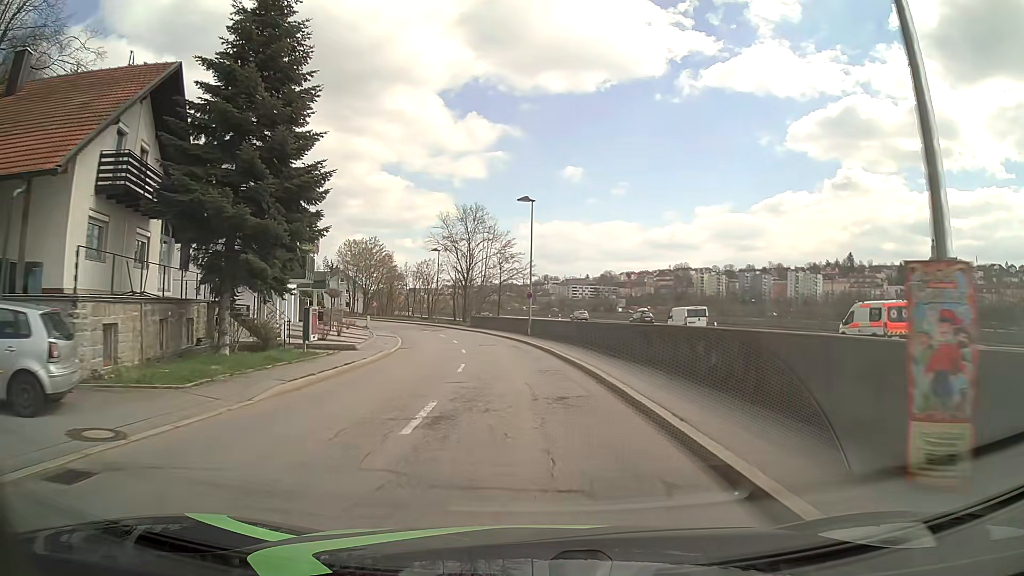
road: tertiary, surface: asphalt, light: Day
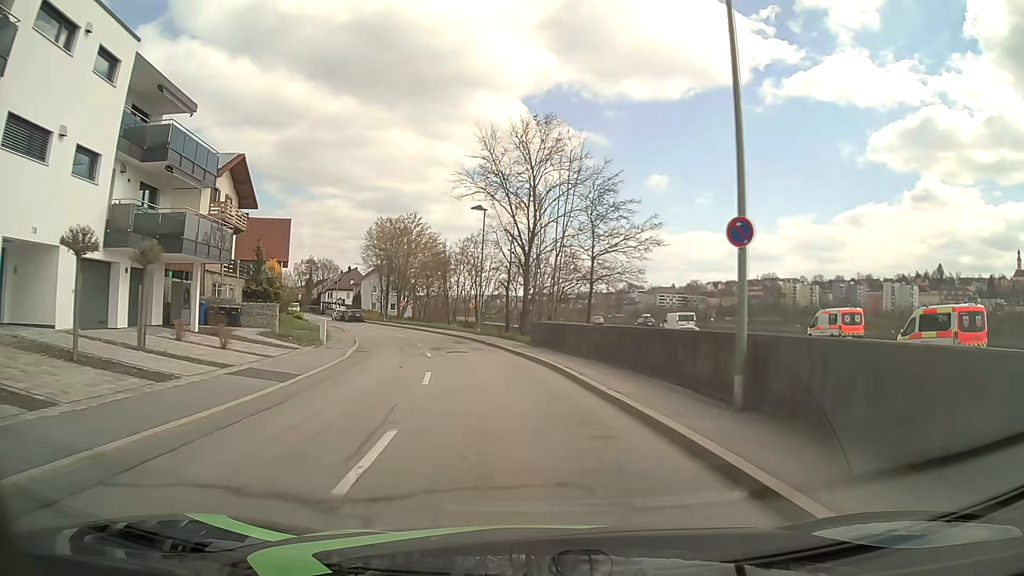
(-1.7, +30.3) m; -7°
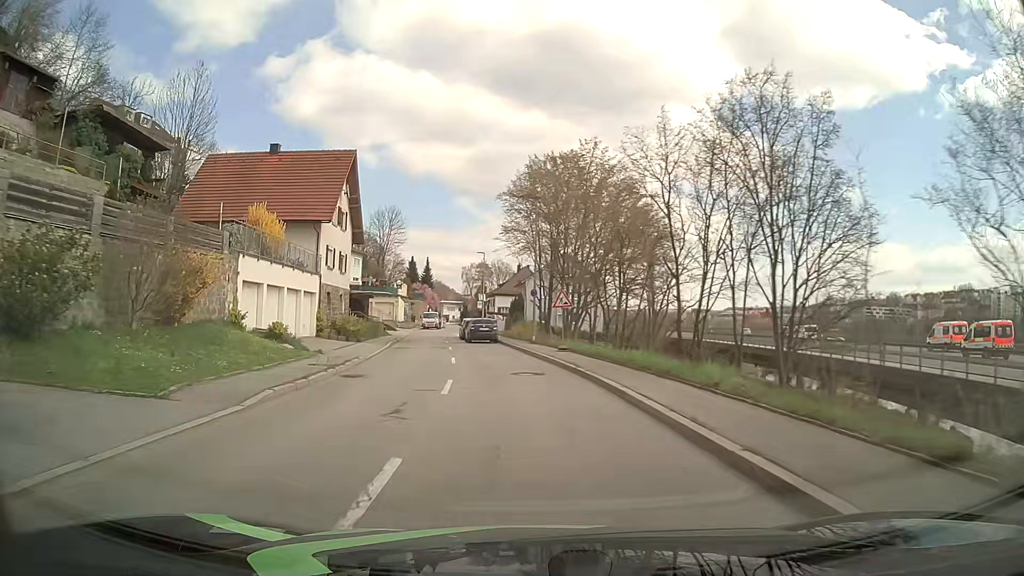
(-5.2, +37.4) m; -17°
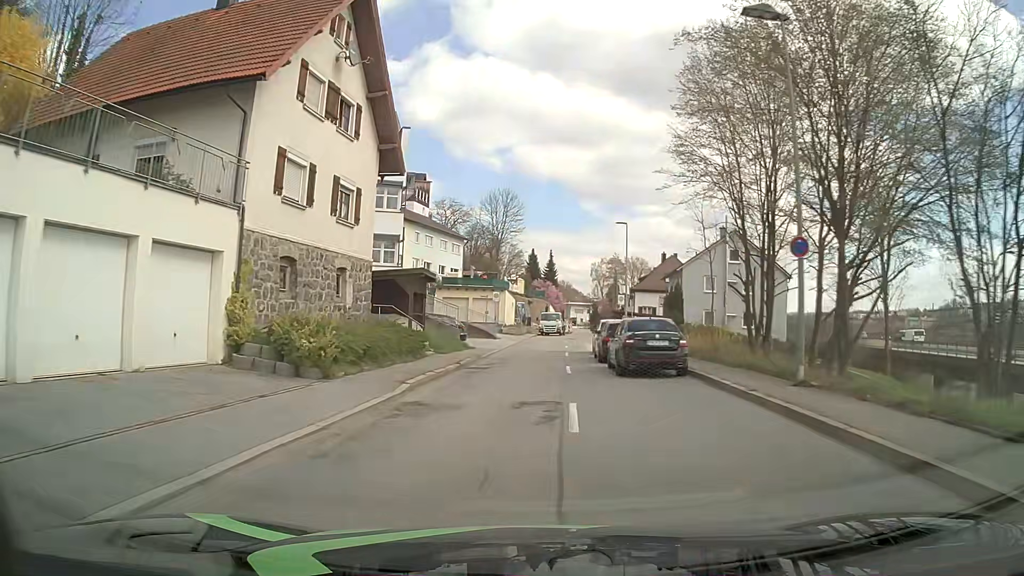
(-2.4, +22.6) m; -11°
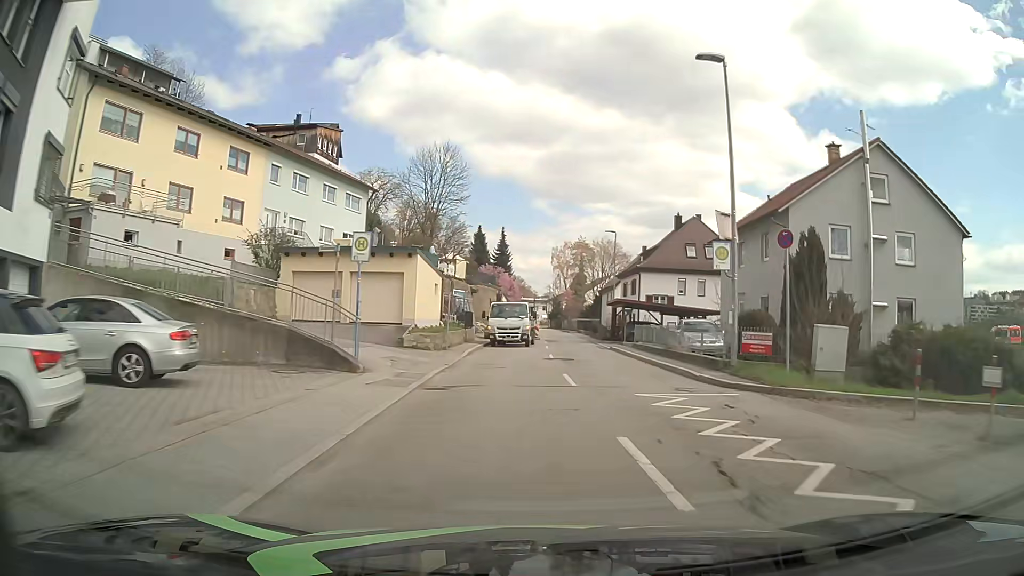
(+0.1, +30.4) m; +4°
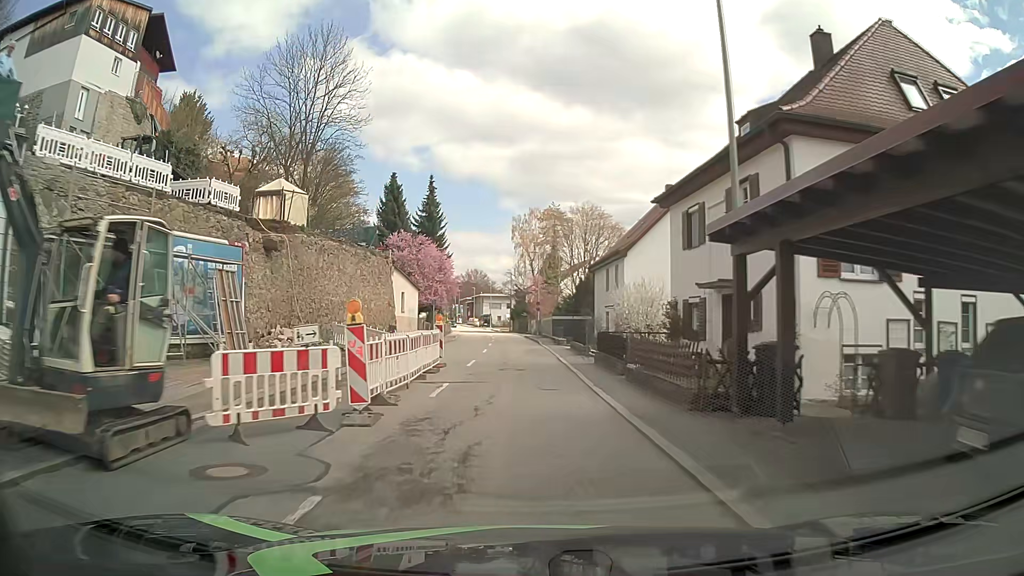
(+2.1, +37.9) m; +2°
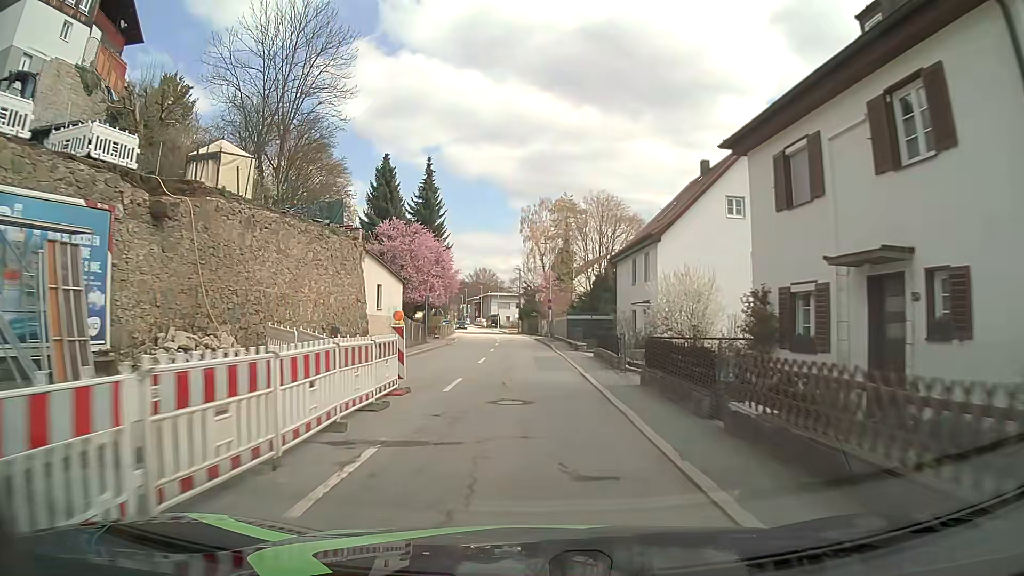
(0.0, +7.6) m; 0°
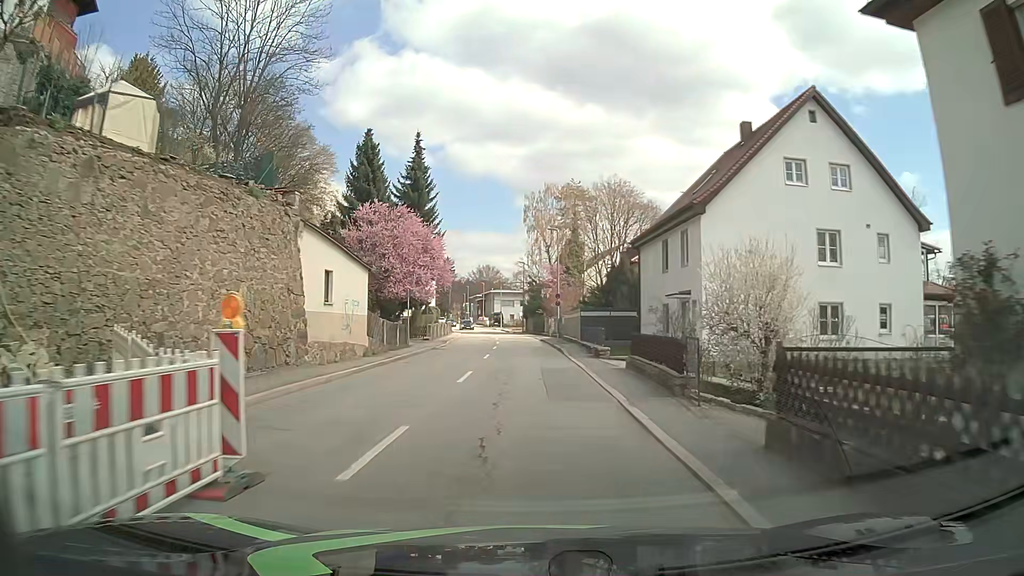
(-0.1, +7.6) m; -1°
(0, +10) (0, +20) (0, +30) (0, +40) (-1, +50) (-1, +60) (-2, +70) (-4, +80) (-5, +90) (-7, +100) m
